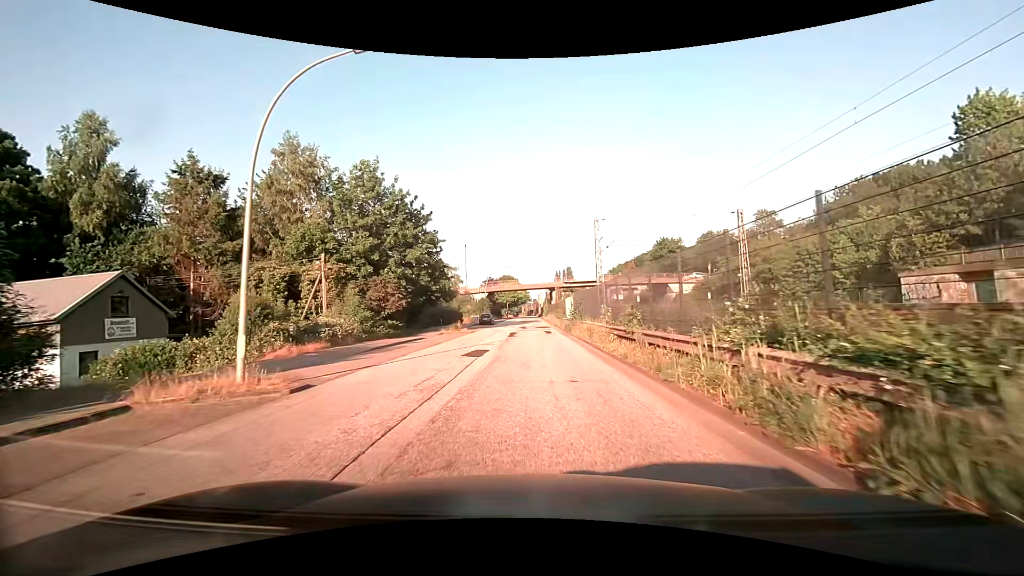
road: unclassified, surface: asphalt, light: Day
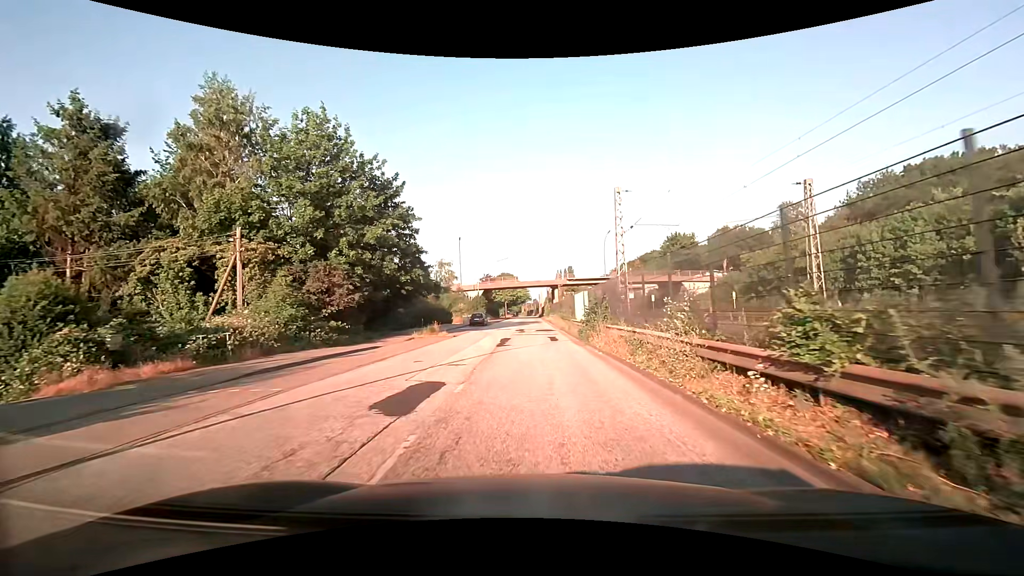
(0.0, +9.5) m; -1°
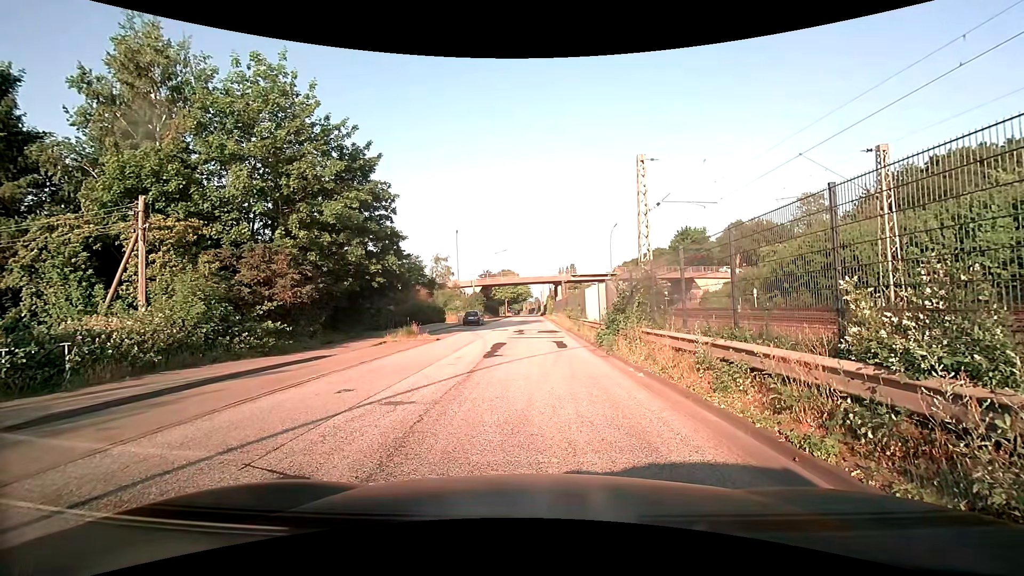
(0.0, +5.1) m; +1°
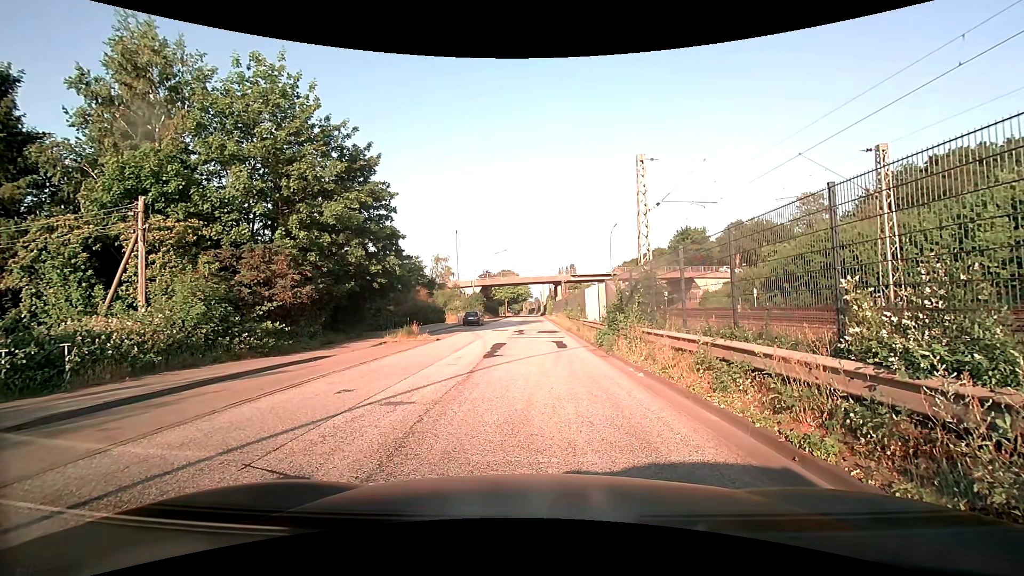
(0.0, 0.0) m; 0°
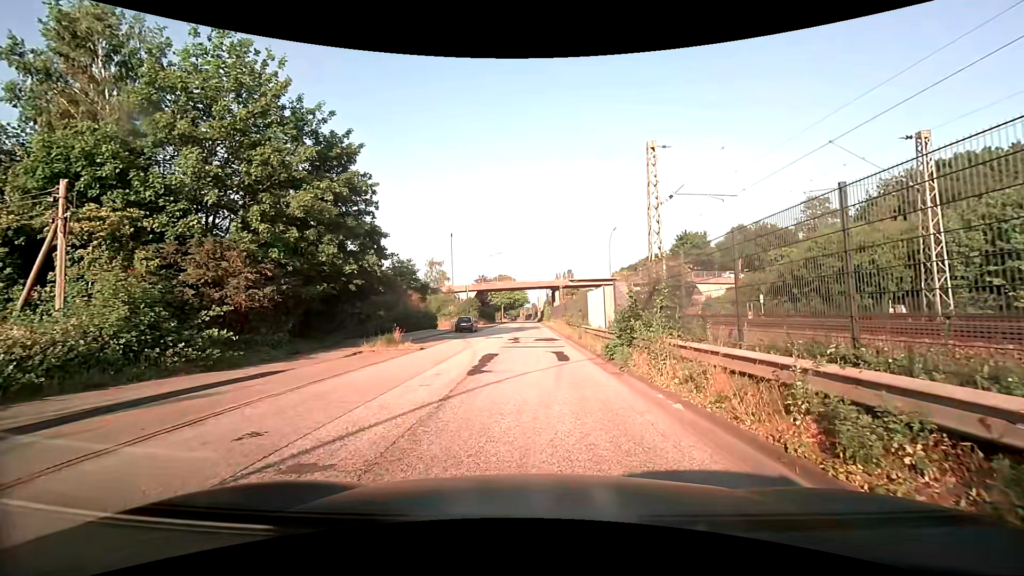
(0.0, +3.1) m; 0°
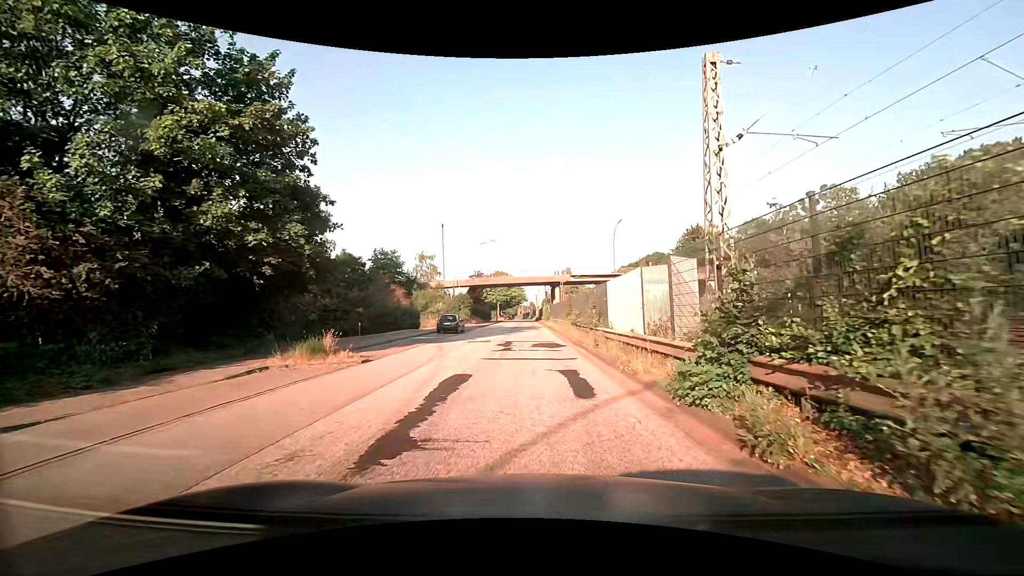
(0.0, +7.5) m; 0°
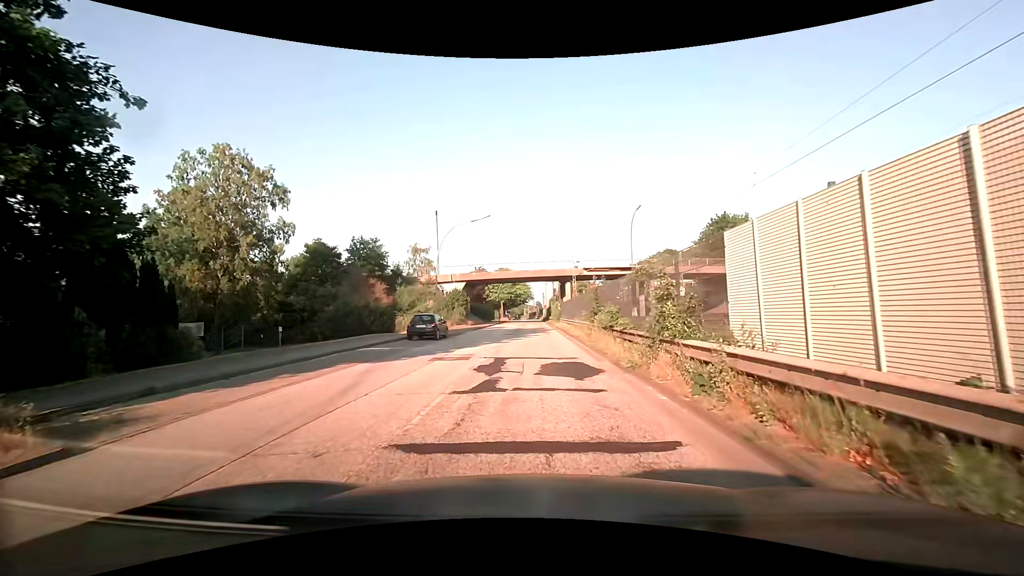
(0.0, +10.5) m; -1°
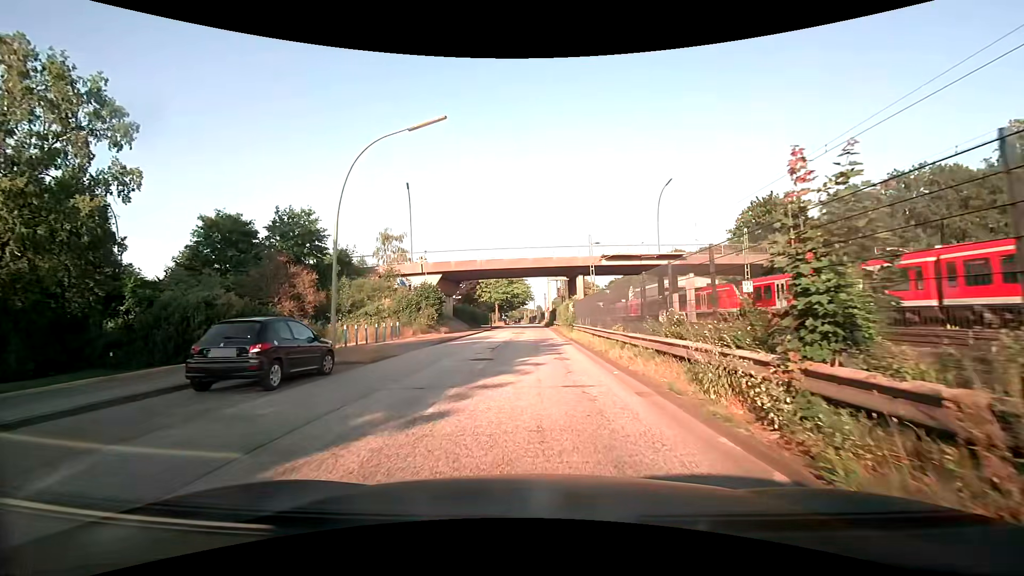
(+0.1, +17.0) m; 0°
(0, +10) (0, +20) (0, +30) (0, +40) (+1, +50) (+1, +60) (+1, +70) (+1, +80) (+1, +90) (0, +100) m
